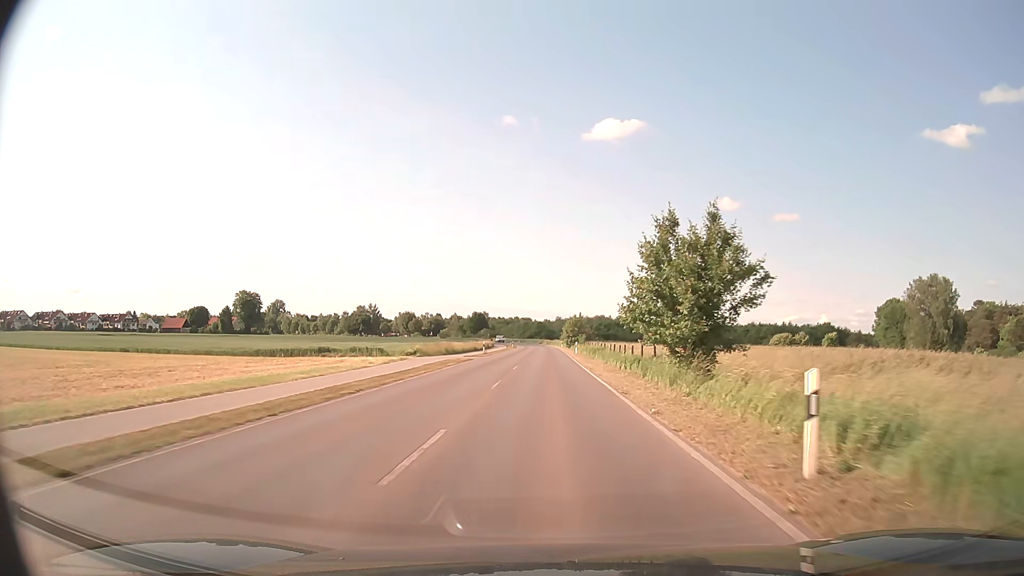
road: secondary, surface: asphalt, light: Day
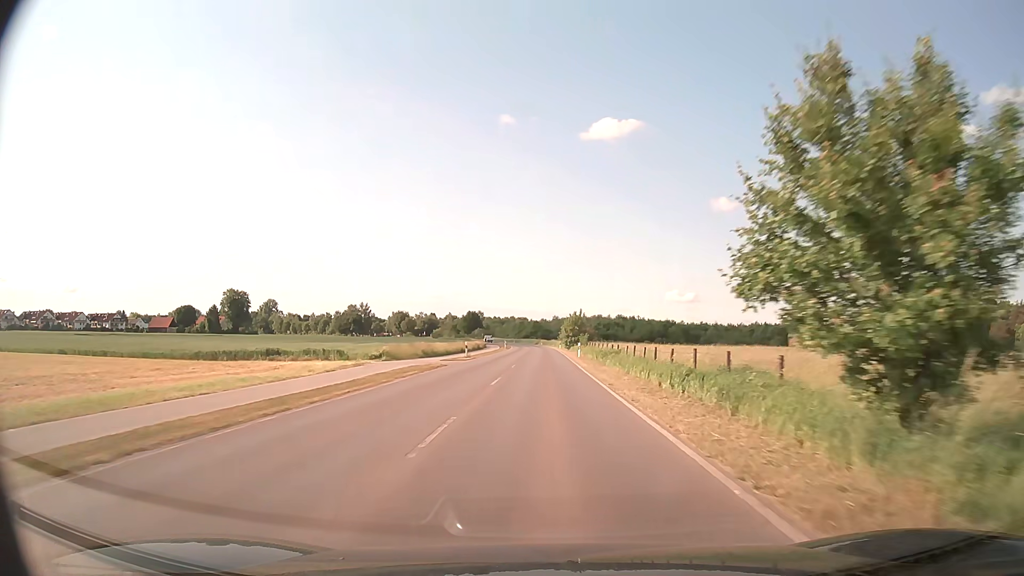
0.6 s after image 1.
(0.0, +10.4) m; 0°
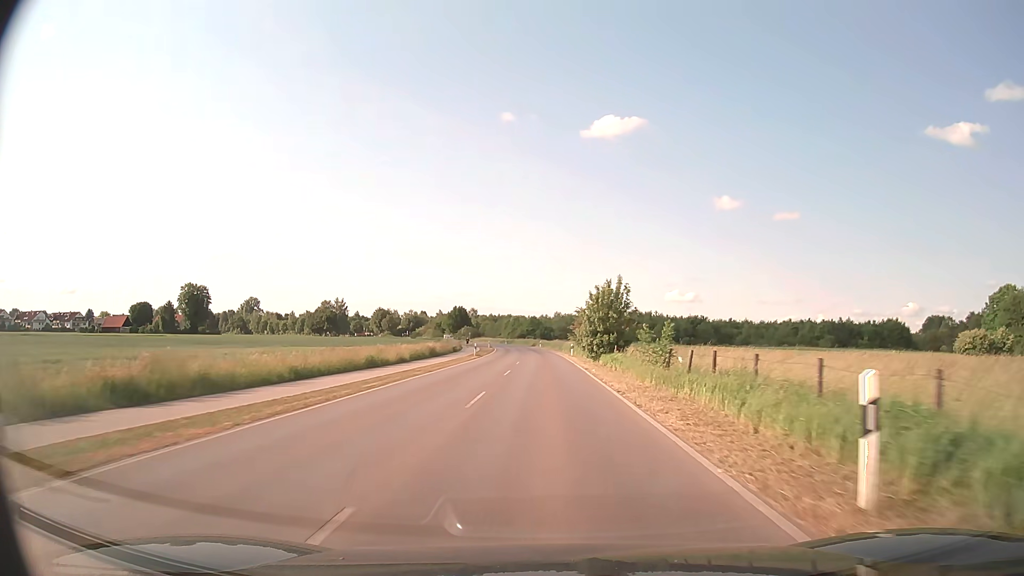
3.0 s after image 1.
(0.0, +42.1) m; 0°
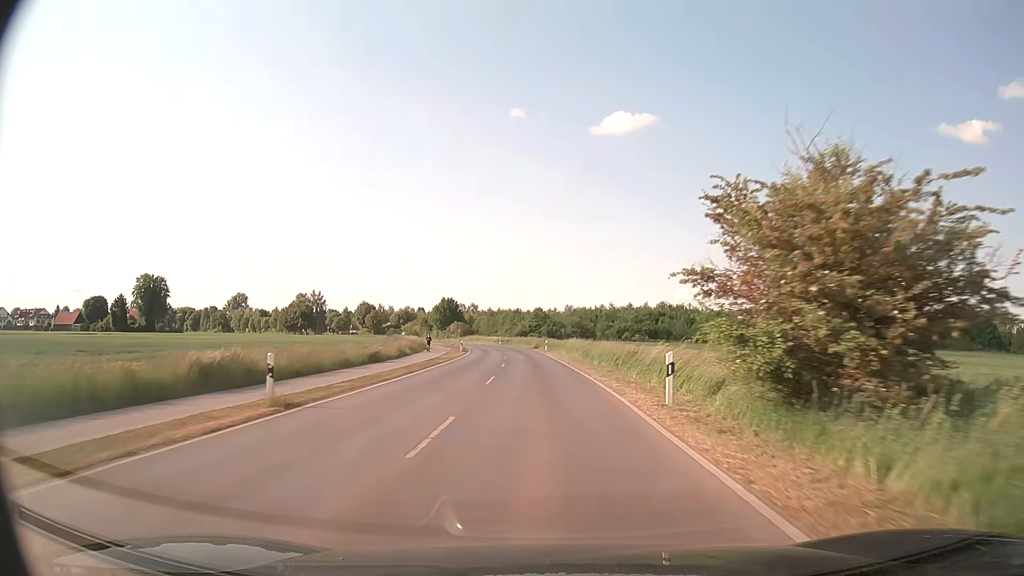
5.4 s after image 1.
(0.0, +41.7) m; -1°
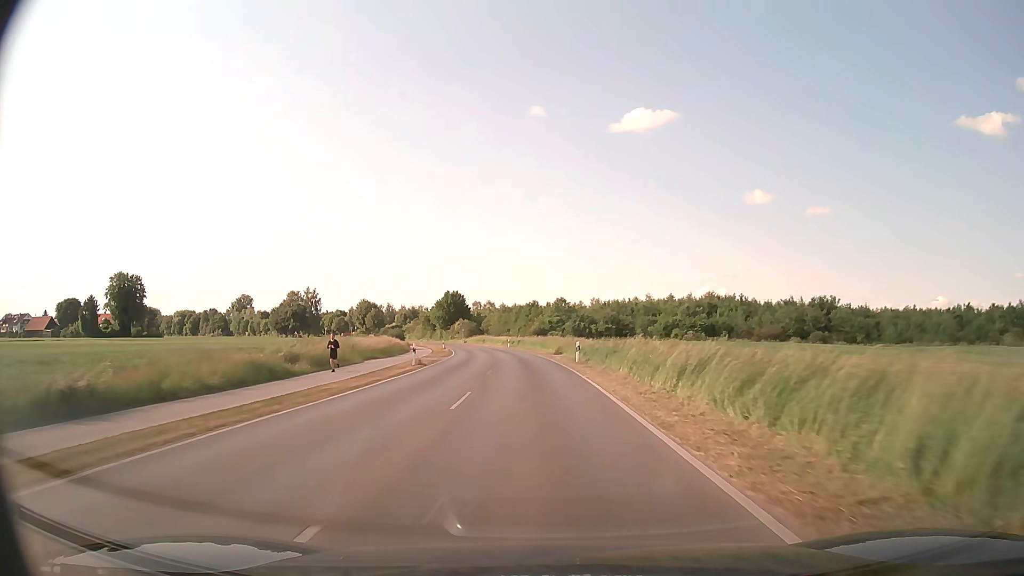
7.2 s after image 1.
(-0.3, +30.8) m; -2°
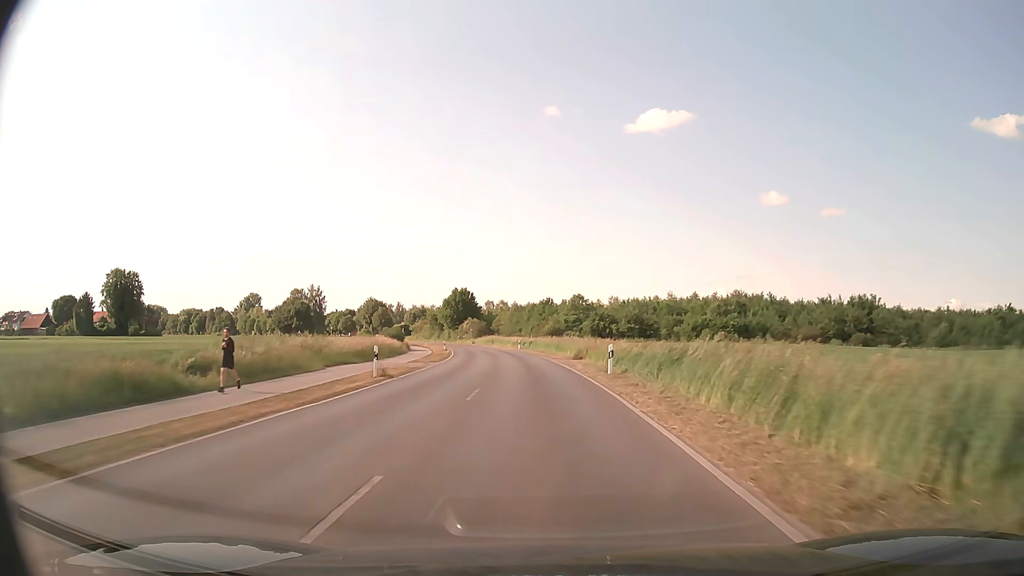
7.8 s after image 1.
(-0.1, +10.2) m; -1°
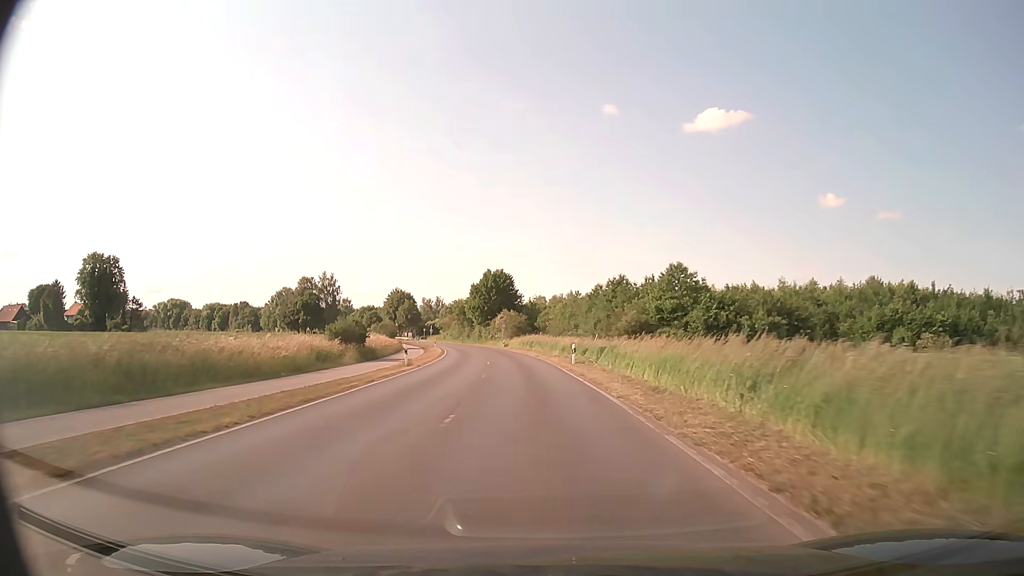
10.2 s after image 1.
(-1.4, +40.2) m; -5°
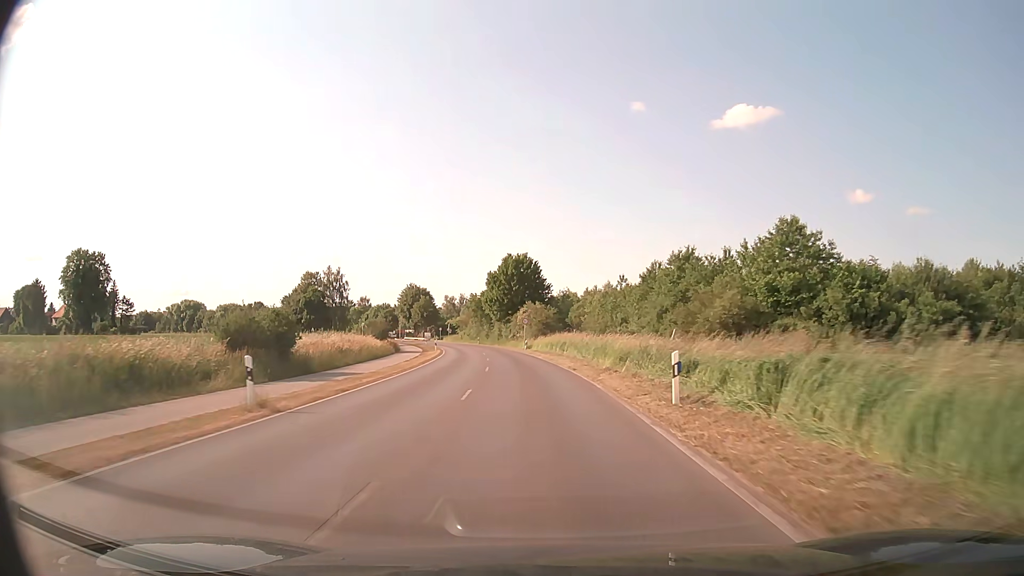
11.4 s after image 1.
(-0.4, +20.0) m; -2°
(0, +10) (-1, +20) (-1, +30) (-2, +40) (-3, +50) (-4, +60) (-6, +70) (-7, +80) (-10, +89) (-12, +99) m
